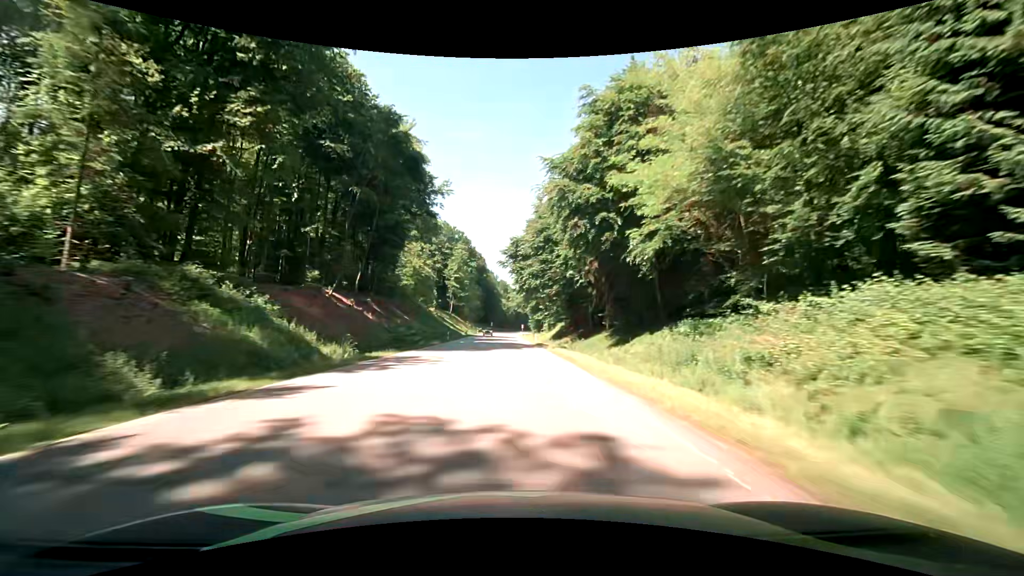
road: secondary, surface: asphalt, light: Day
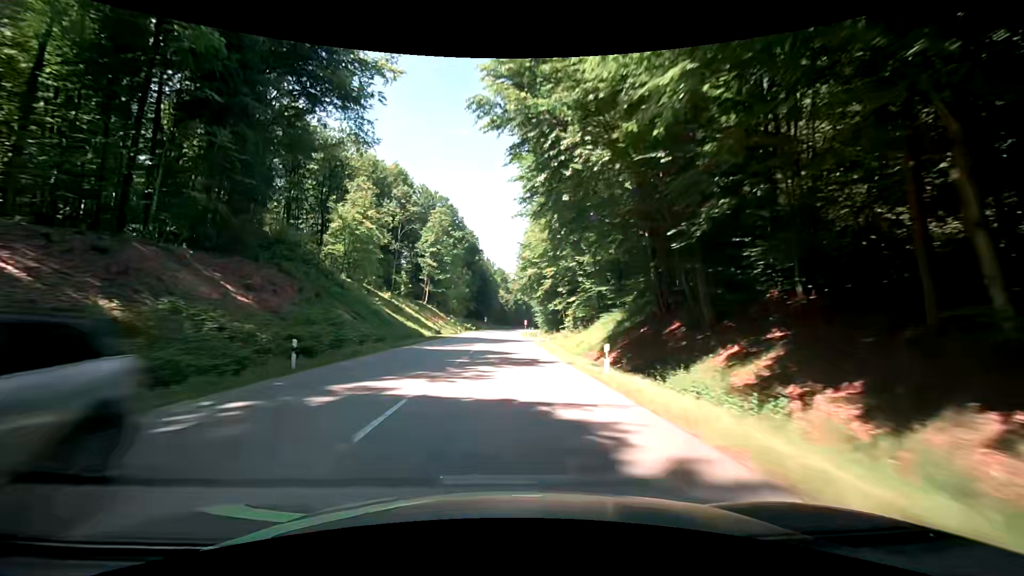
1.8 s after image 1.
(+0.8, +42.2) m; +1°
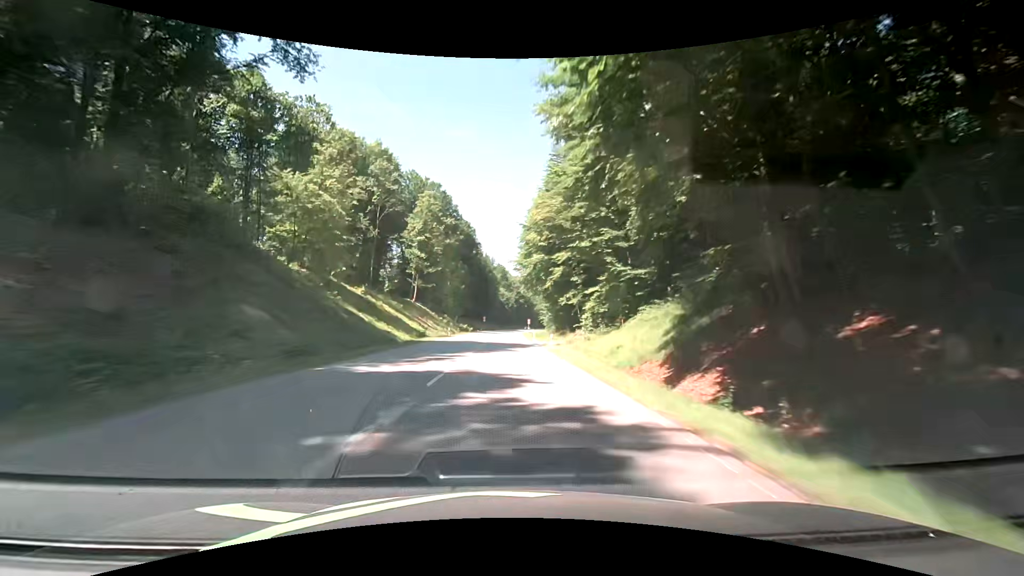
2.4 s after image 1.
(0.0, +13.6) m; -1°
(0, +10) (0, +20) (0, +30) (0, +40) (+1, +50) (+1, +60) (+1, +70) (+1, +80) (+2, +90) (+2, +100) m
